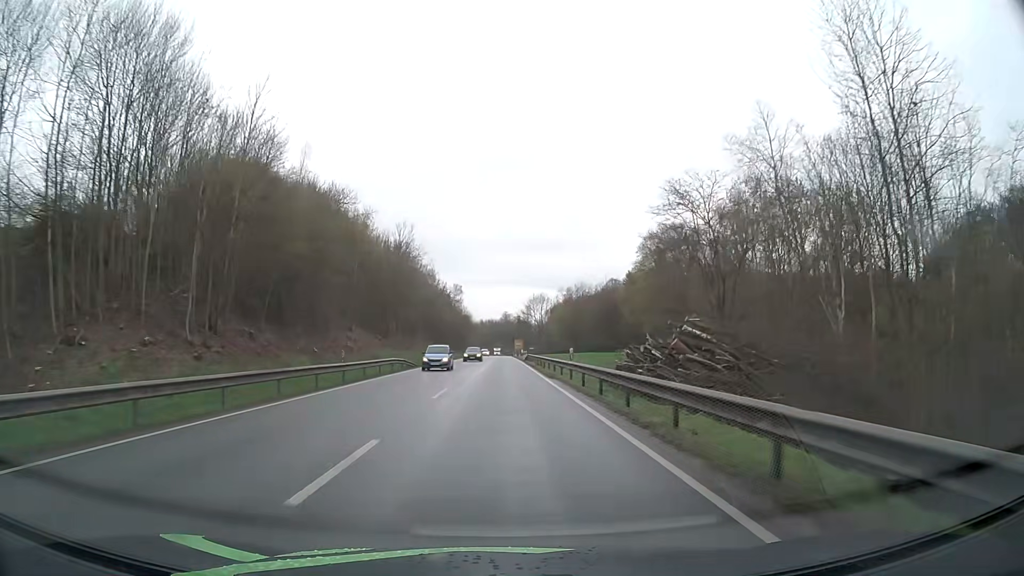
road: primary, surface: asphalt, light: Day
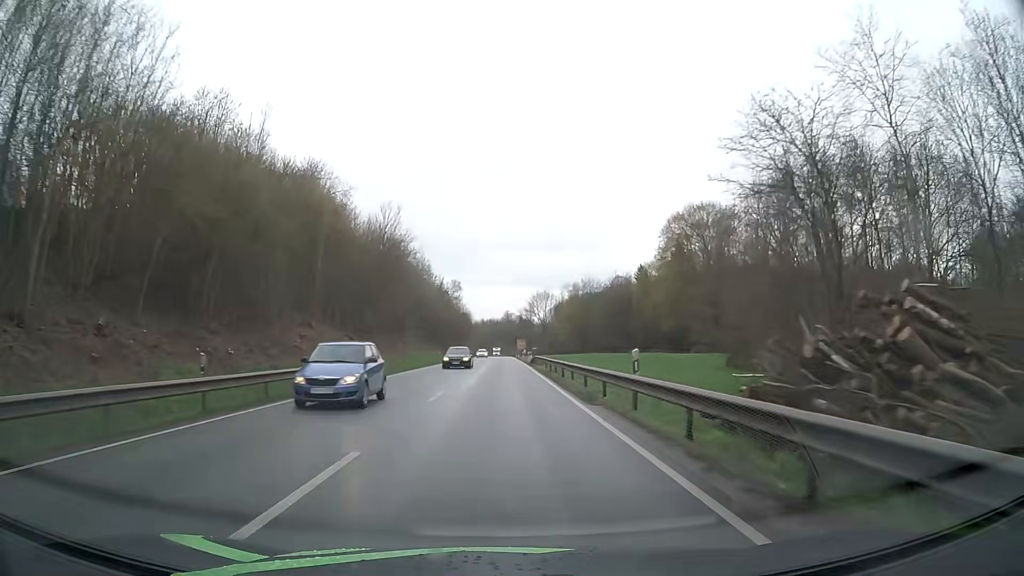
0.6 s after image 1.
(0.0, +13.1) m; 0°
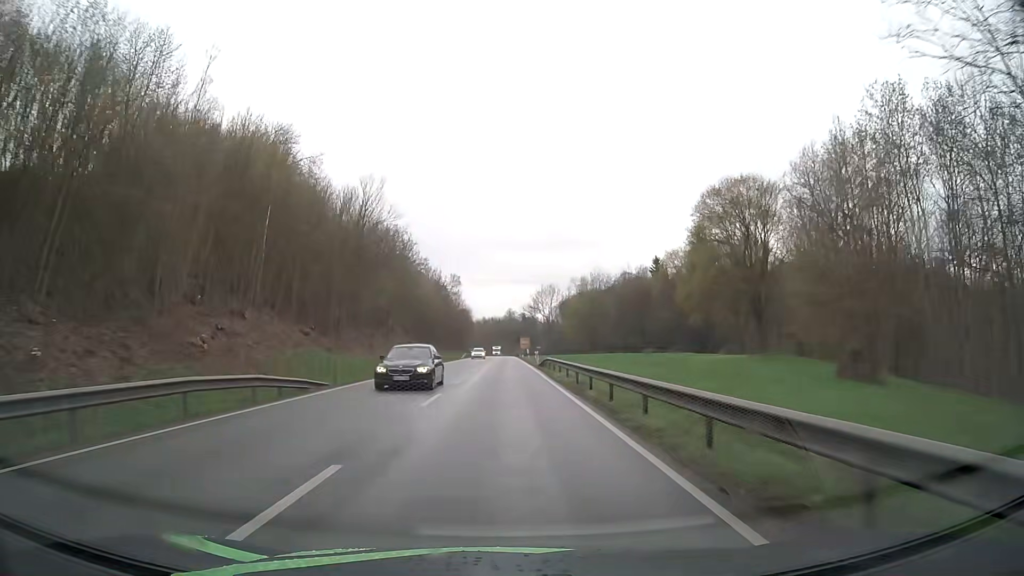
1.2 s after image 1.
(0.0, +13.1) m; 0°
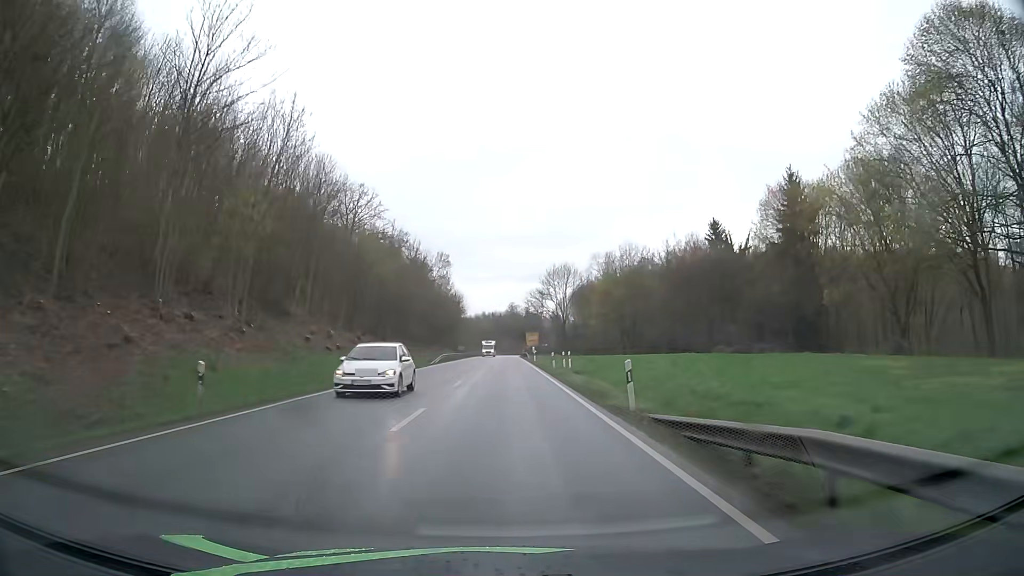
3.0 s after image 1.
(-0.1, +39.5) m; 0°
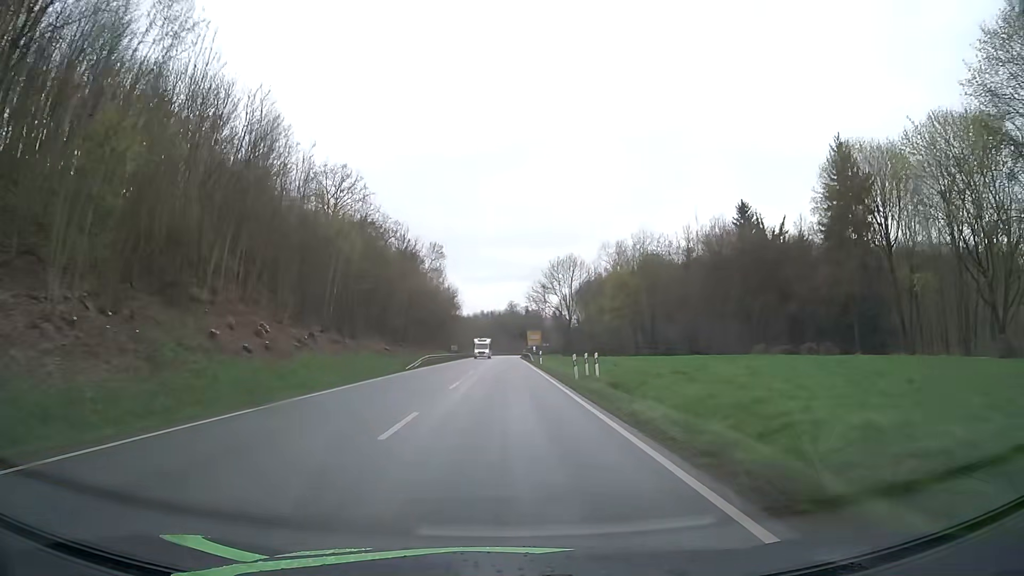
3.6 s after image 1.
(0.0, +13.2) m; 0°
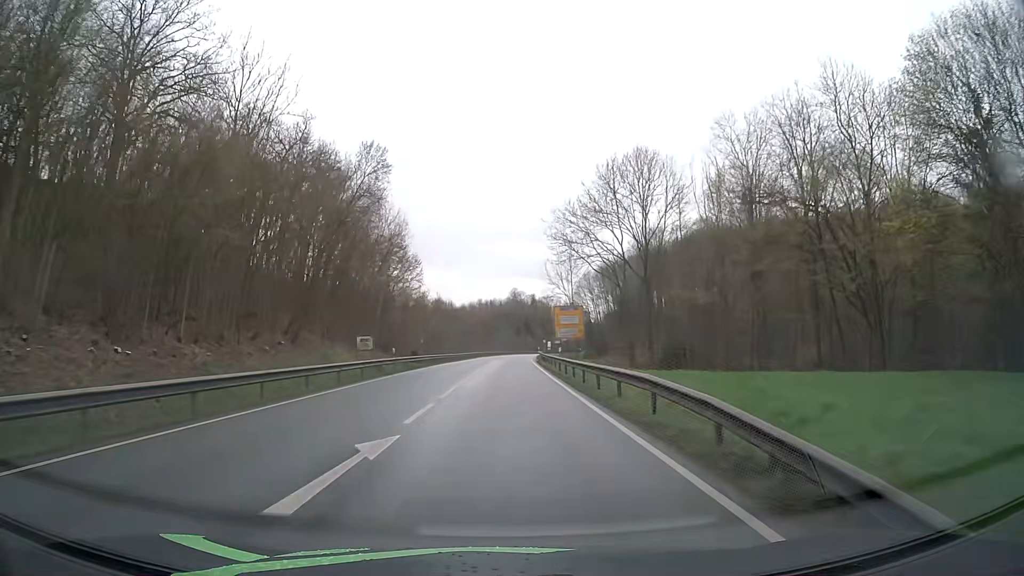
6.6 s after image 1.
(-0.1, +65.3) m; 0°
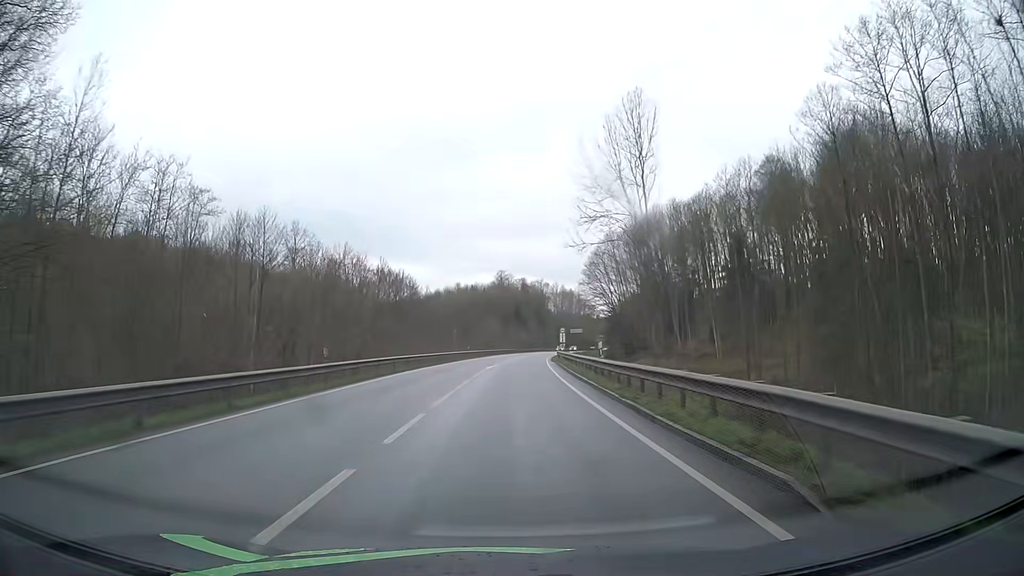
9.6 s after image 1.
(+0.5, +62.7) m; +1°
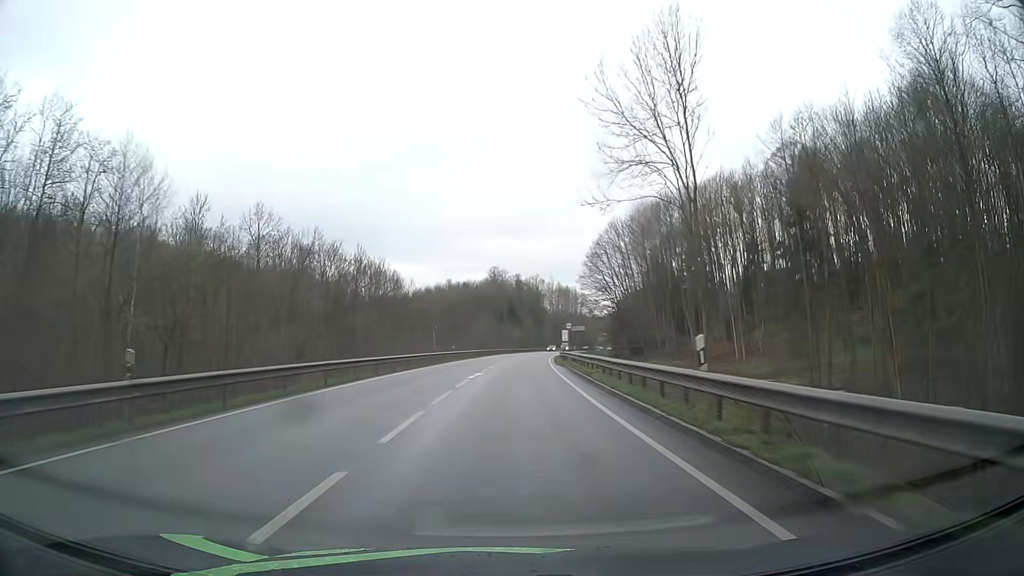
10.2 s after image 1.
(0.0, +12.4) m; 0°
(0, +10) (0, +20) (0, +30) (+1, +40) (+1, +50) (+2, +60) (+3, +70) (+3, +80) (+4, +90) (+6, +100) m
